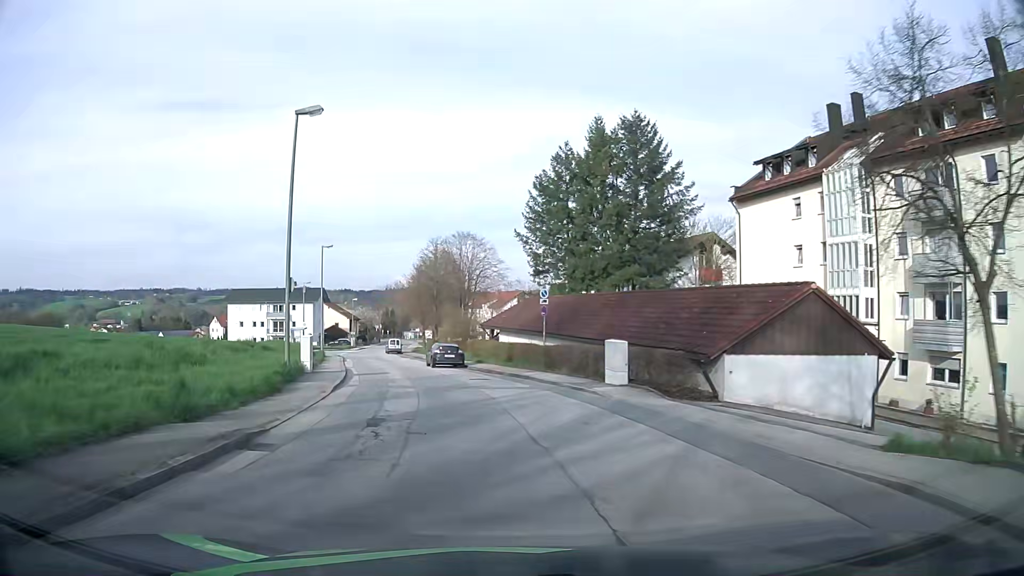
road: unclassified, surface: asphalt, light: Day
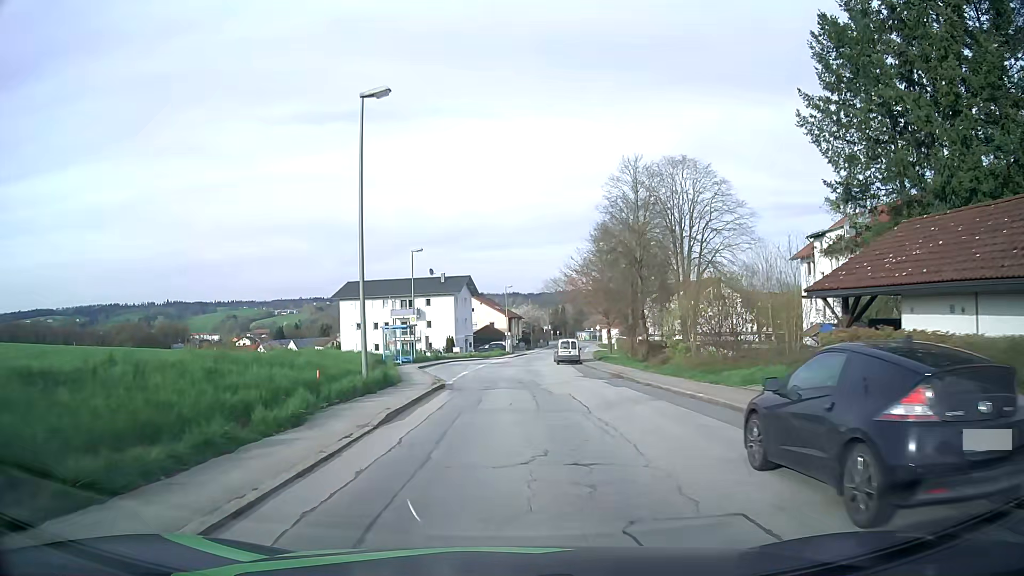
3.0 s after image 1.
(-5.1, +30.7) m; -14°
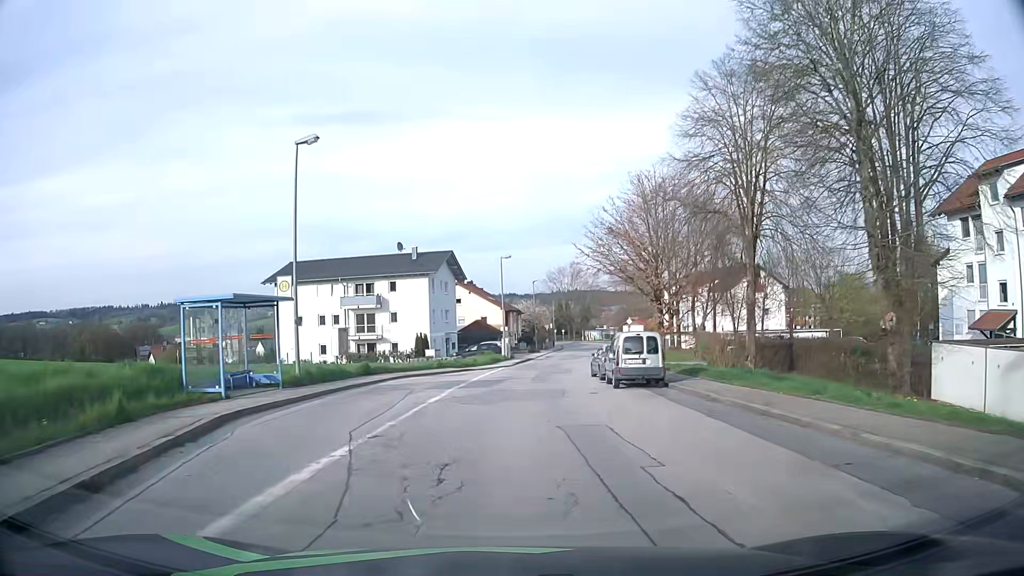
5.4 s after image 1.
(-0.1, +25.9) m; 0°
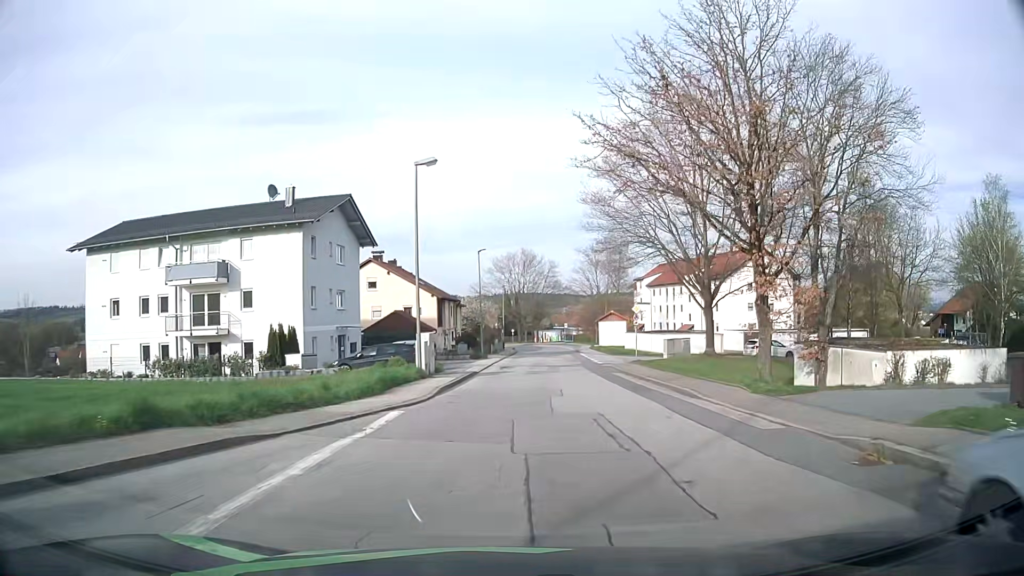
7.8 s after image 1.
(+0.6, +26.3) m; +4°
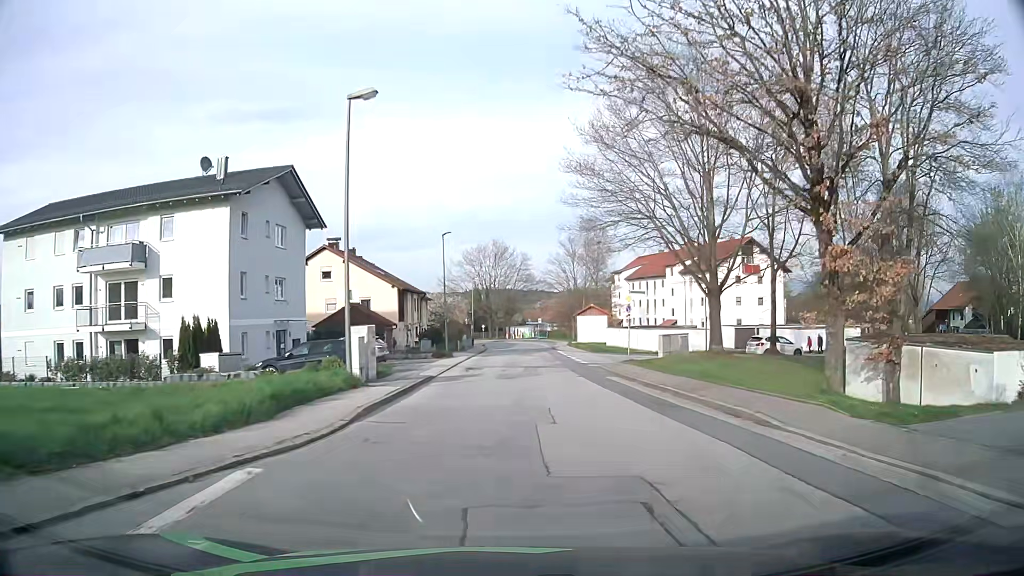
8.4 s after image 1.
(+0.2, +6.7) m; +2°
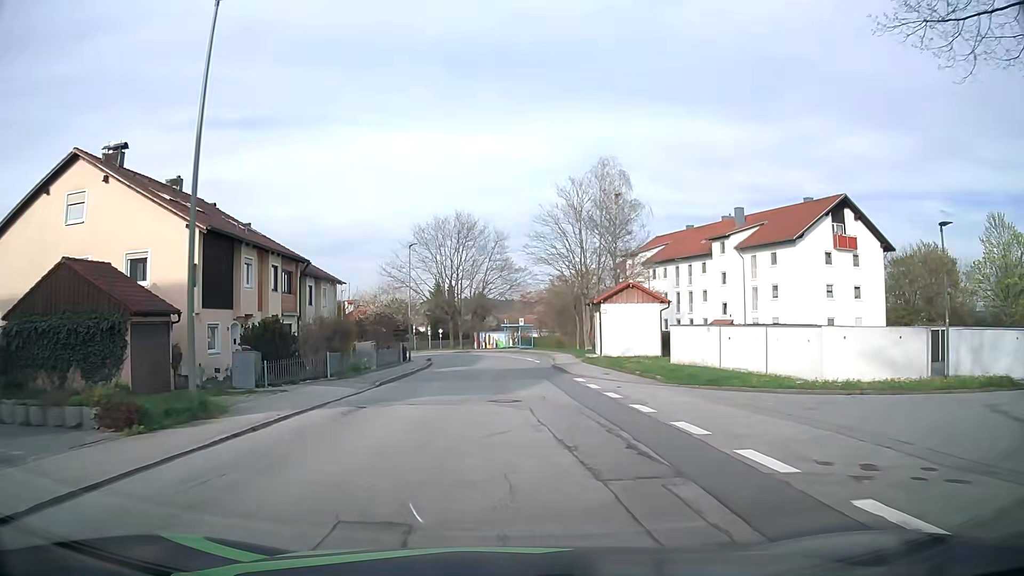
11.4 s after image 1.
(+1.2, +33.6) m; +2°
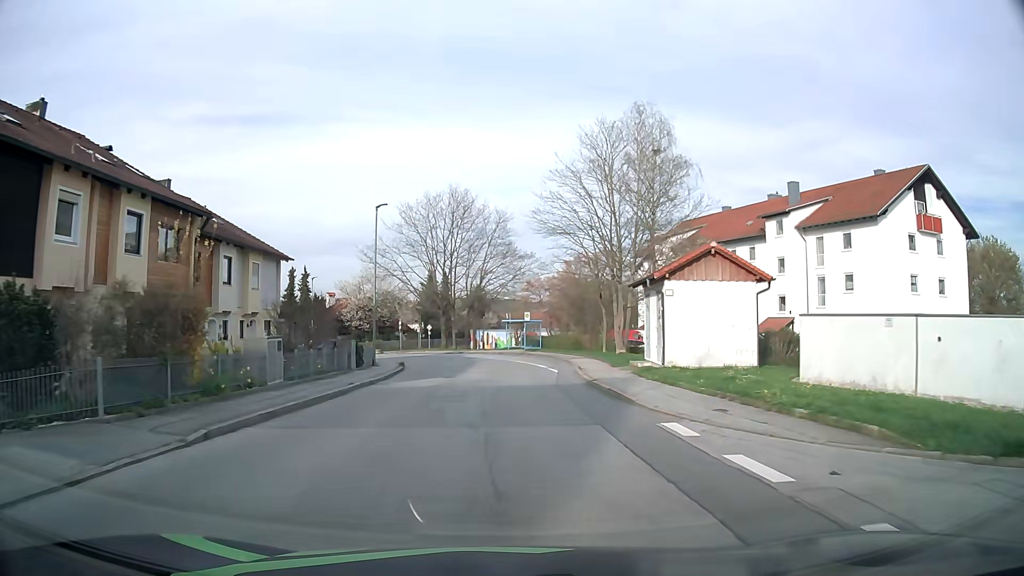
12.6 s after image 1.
(0.0, +13.4) m; 0°
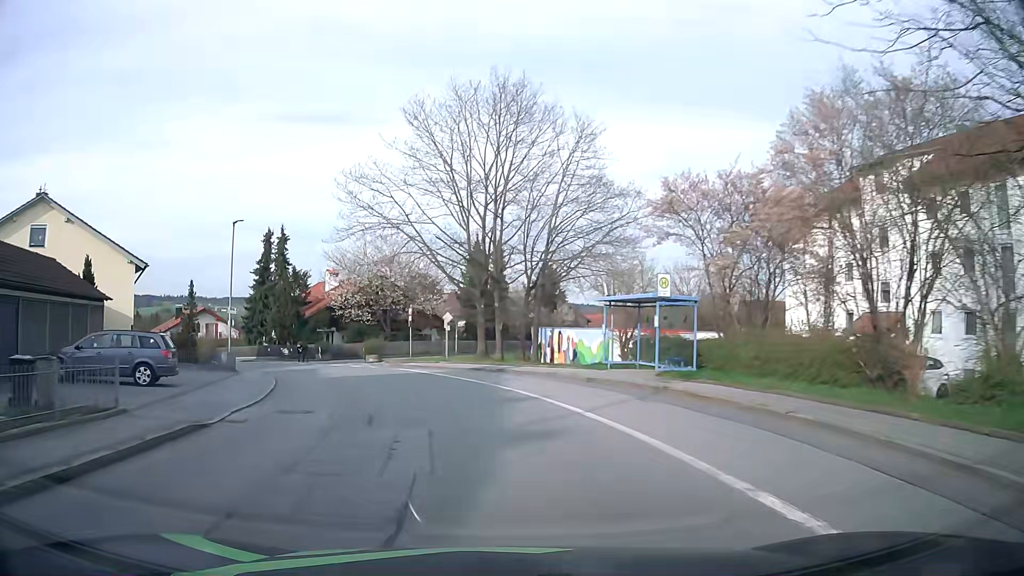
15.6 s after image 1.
(-0.6, +32.9) m; -6°
(-1, +10) (-3, +20) (-6, +29) (-10, +38) (-16, +46) (-23, +53) (-31, +60) (-39, +65) (-48, +70) (-56, +75) m
